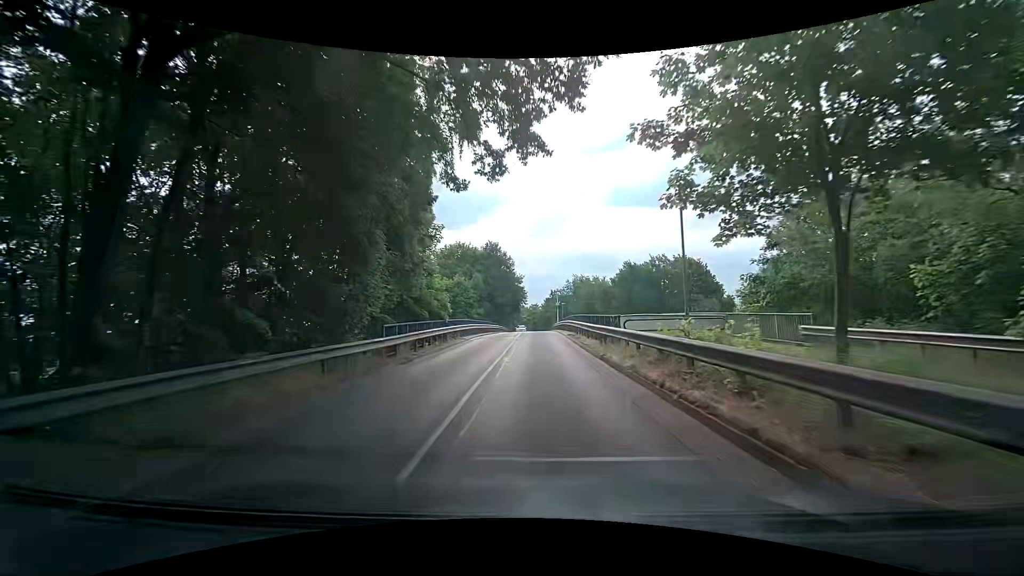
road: secondary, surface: asphalt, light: Day
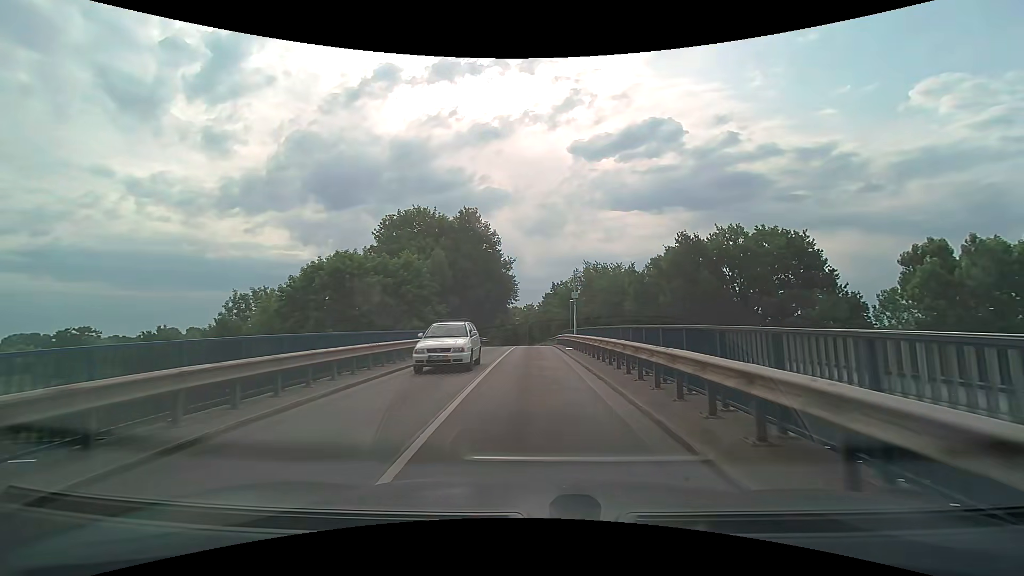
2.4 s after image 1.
(+0.1, +28.9) m; +1°
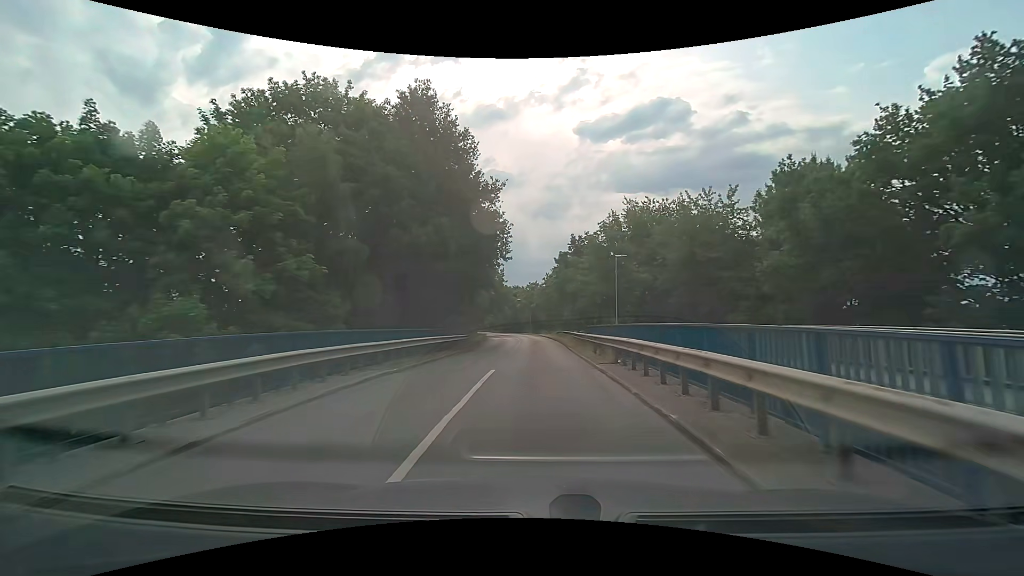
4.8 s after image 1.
(-0.2, +29.3) m; -1°
(0, +10) (0, +20) (0, +30) (0, +40) (0, +50) (-1, +60) (-1, +70) (-2, +80) (-2, +90) (-3, +100) m
